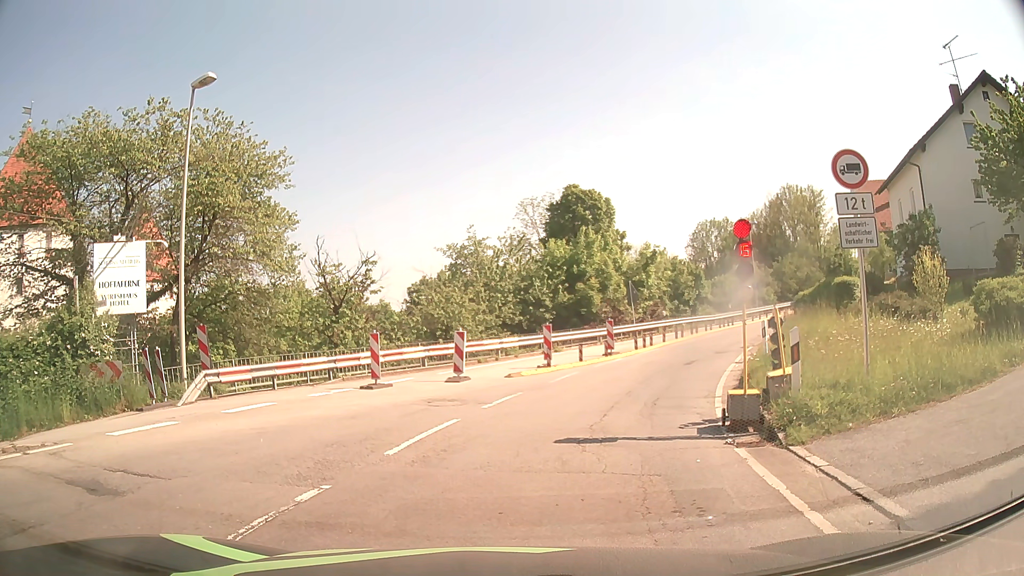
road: secondary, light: Day
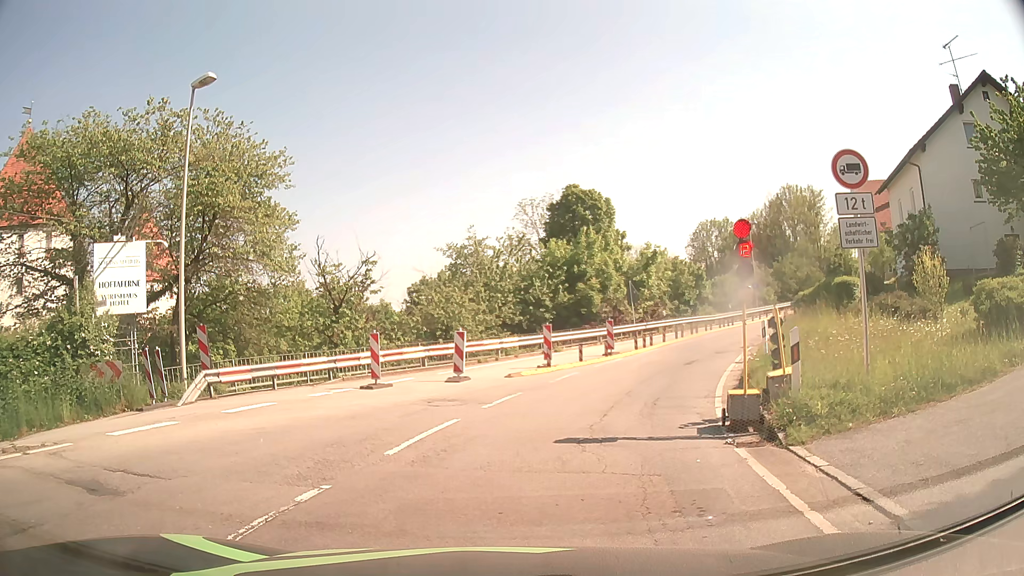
(0.0, 0.0) m; 0°
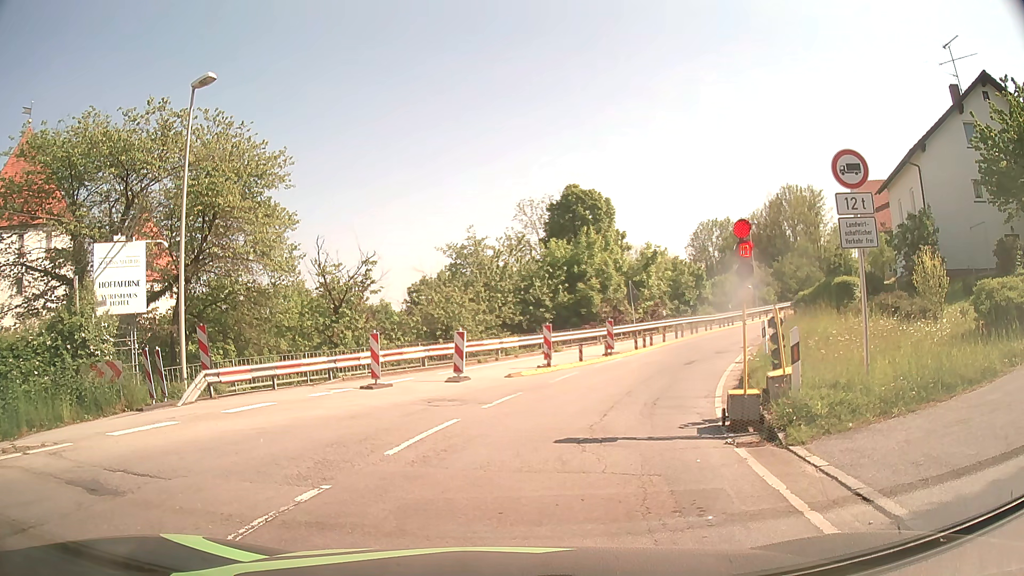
(0.0, 0.0) m; 0°
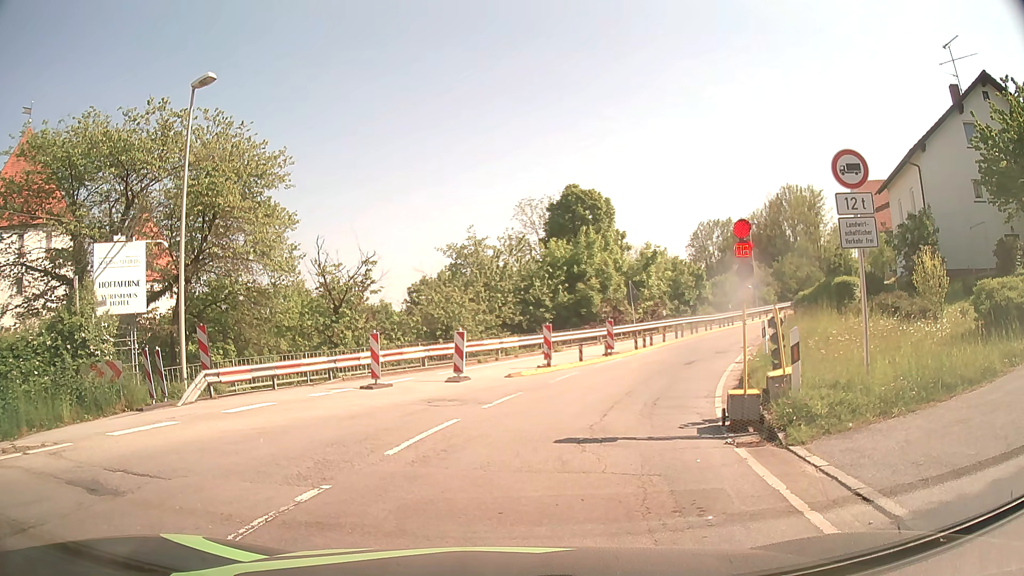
(0.0, 0.0) m; 0°
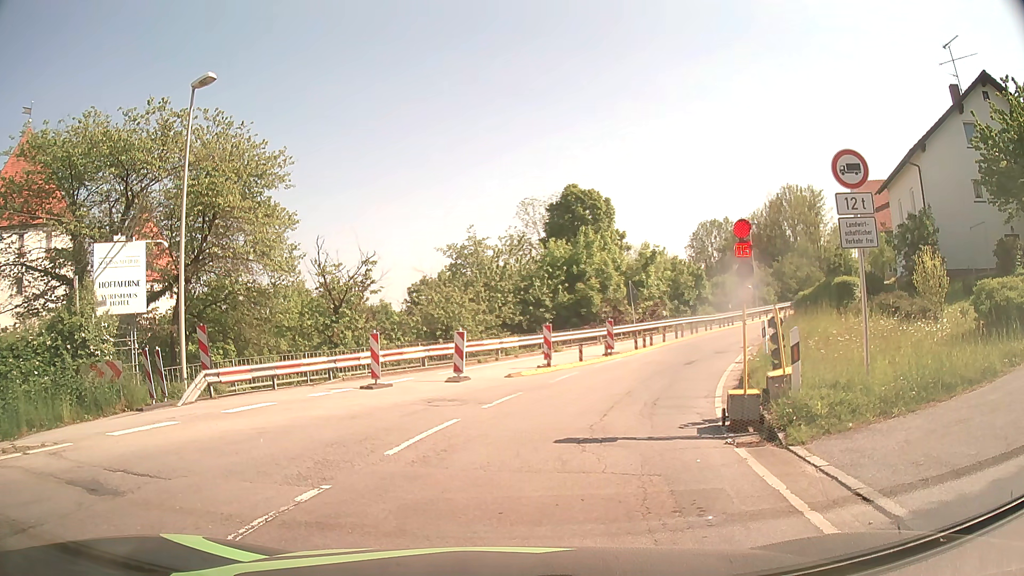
(0.0, 0.0) m; 0°
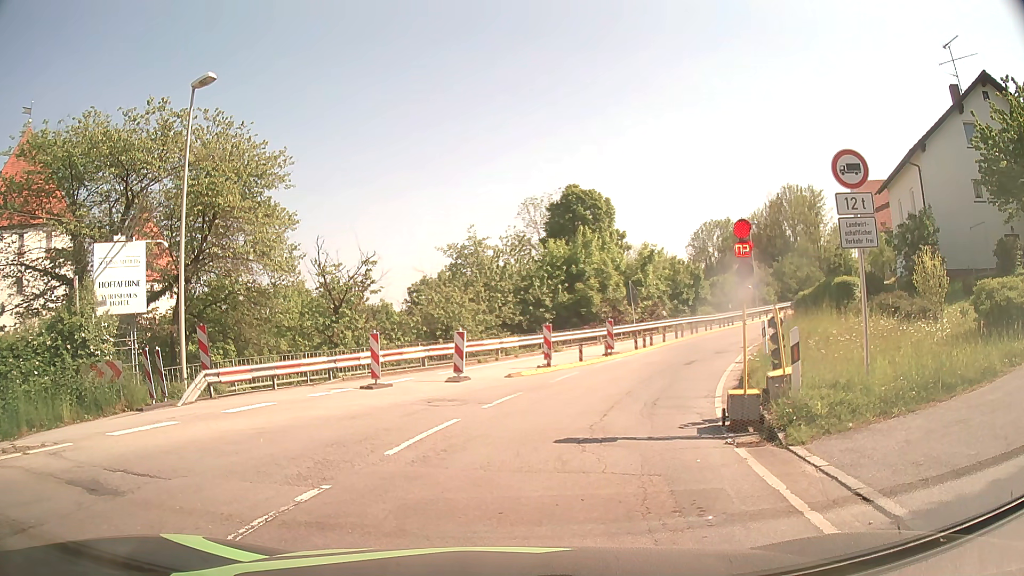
(0.0, 0.0) m; 0°
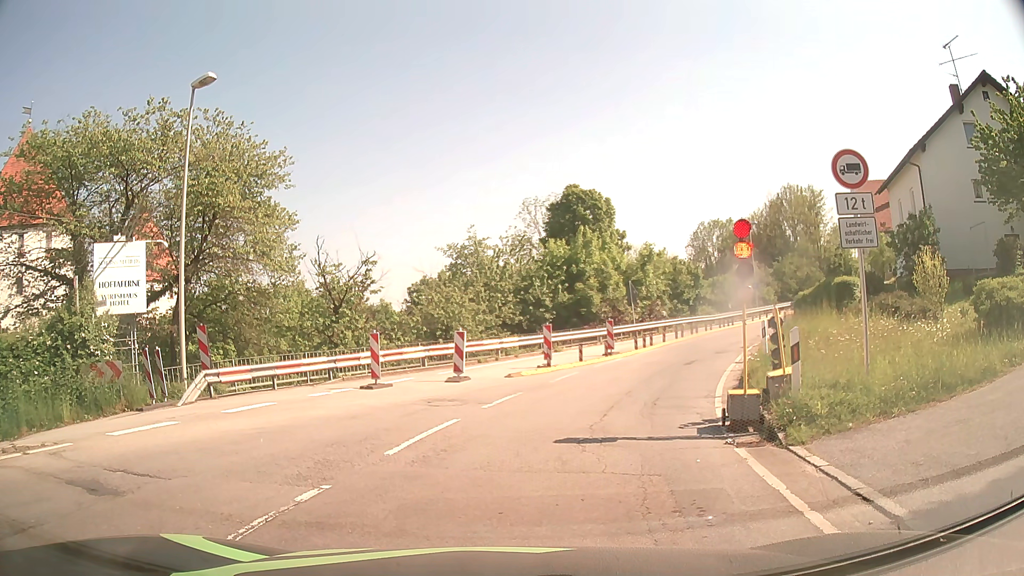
(0.0, 0.0) m; 0°
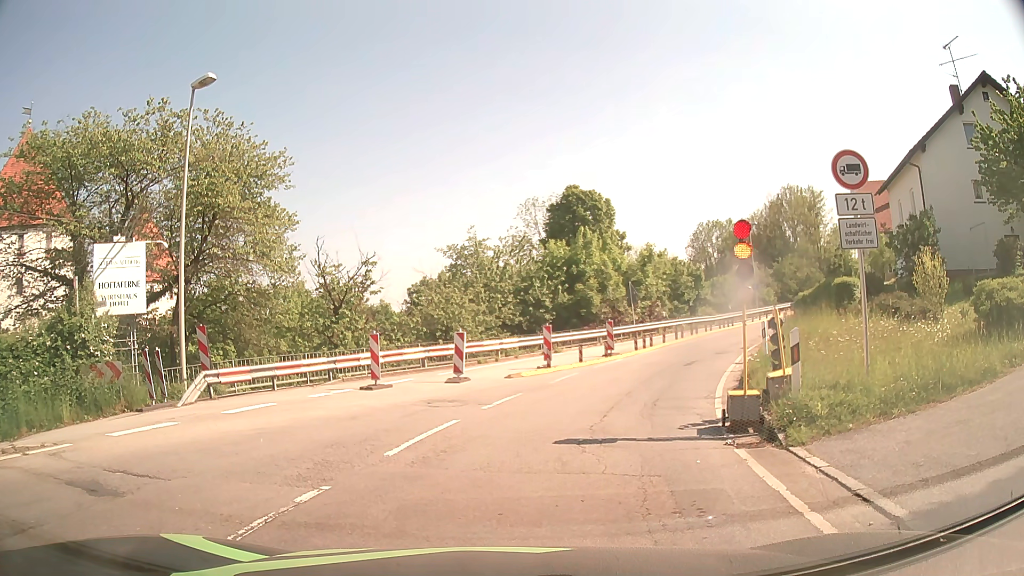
(0.0, 0.0) m; 0°
(+1, +10) (+4, +19) (+9, +28) (+14, +37) (+20, +45) (+27, +52) (+33, +60) (+40, +67) (+47, +74) (+54, +81) m
